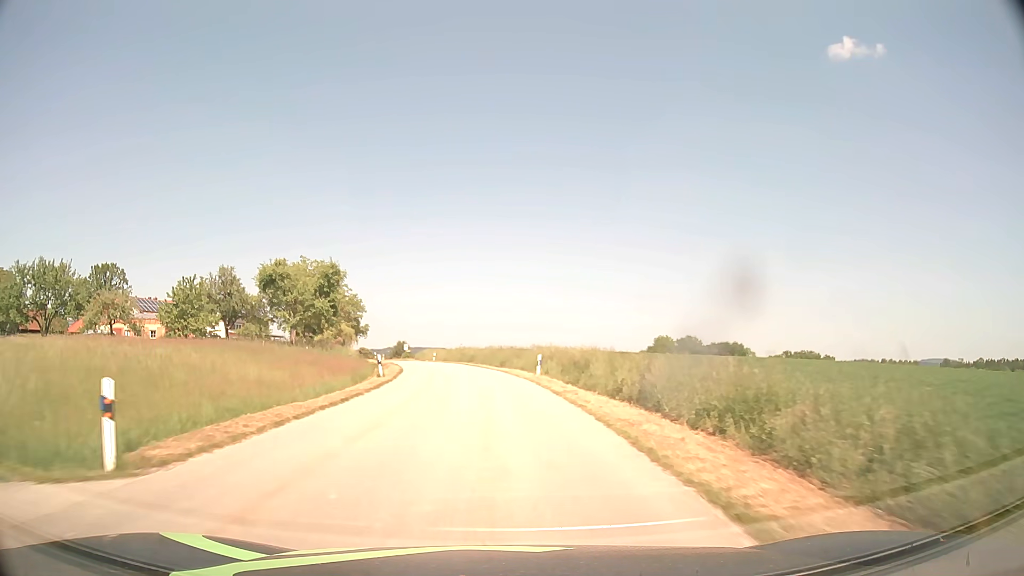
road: tertiary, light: Day
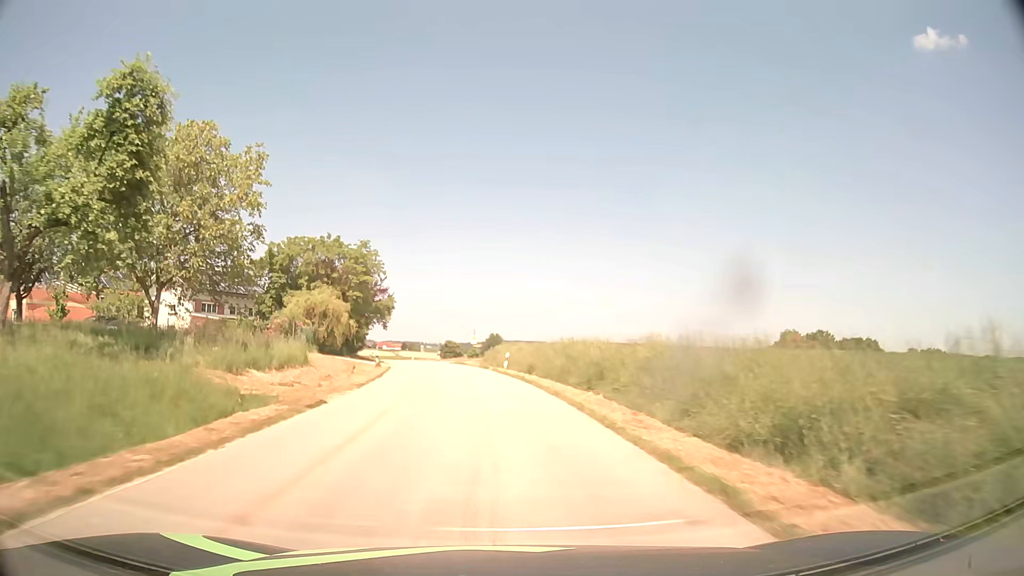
(-2.8, +43.2) m; -8°
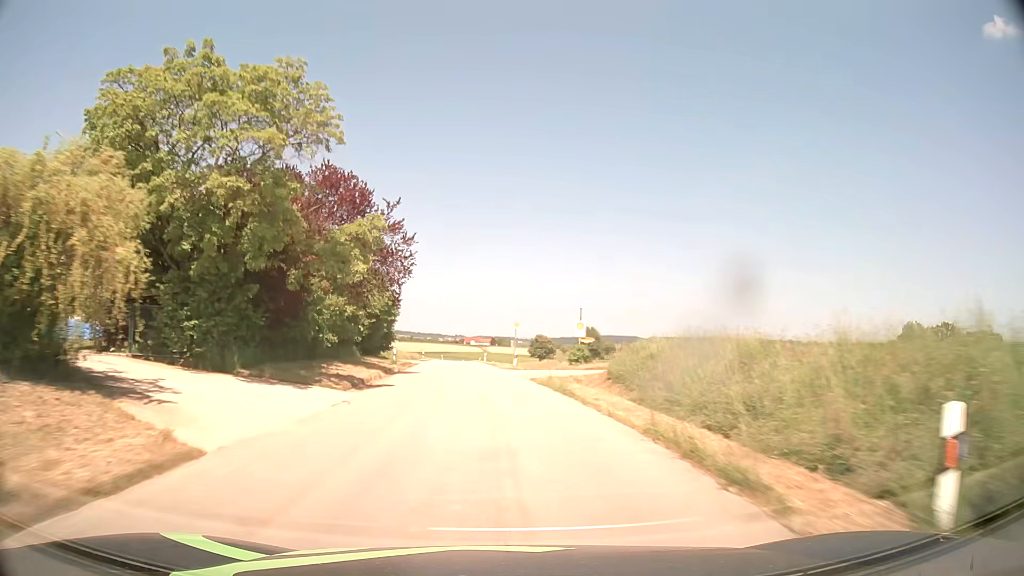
(-2.3, +32.6) m; -8°
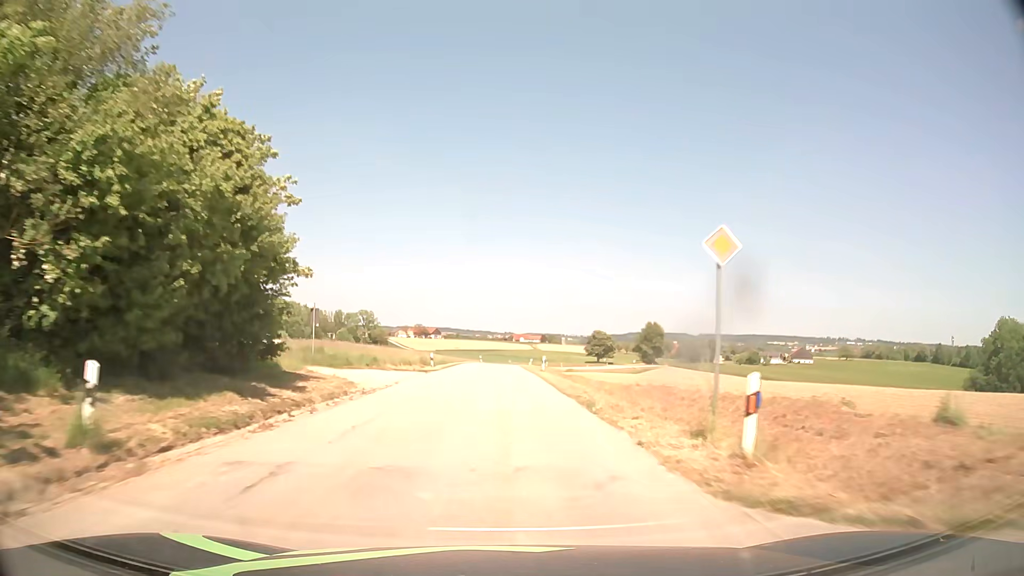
(-1.5, +33.2) m; -4°
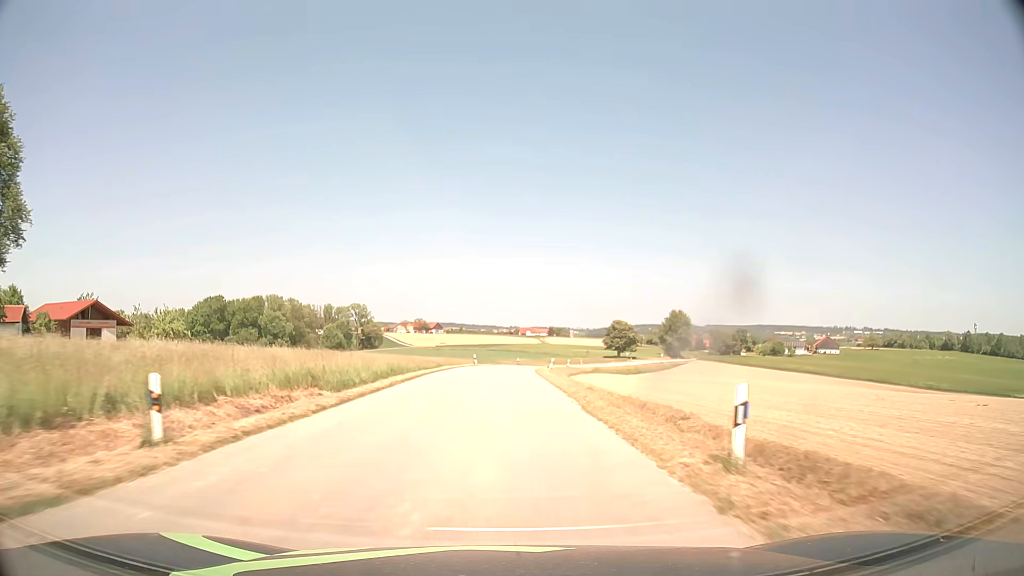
(-0.2, +33.9) m; 0°
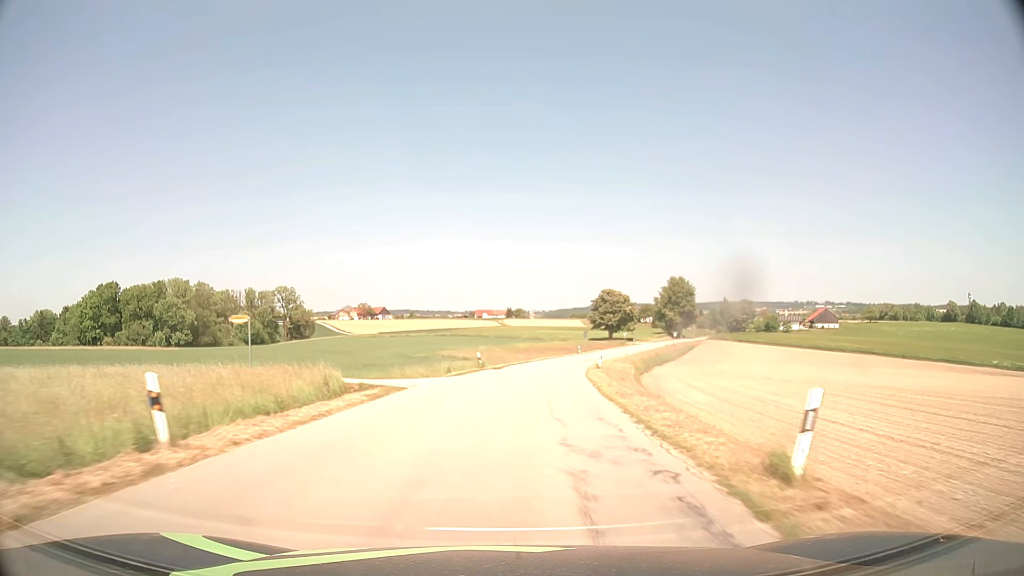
(+0.7, +56.5) m; +4°
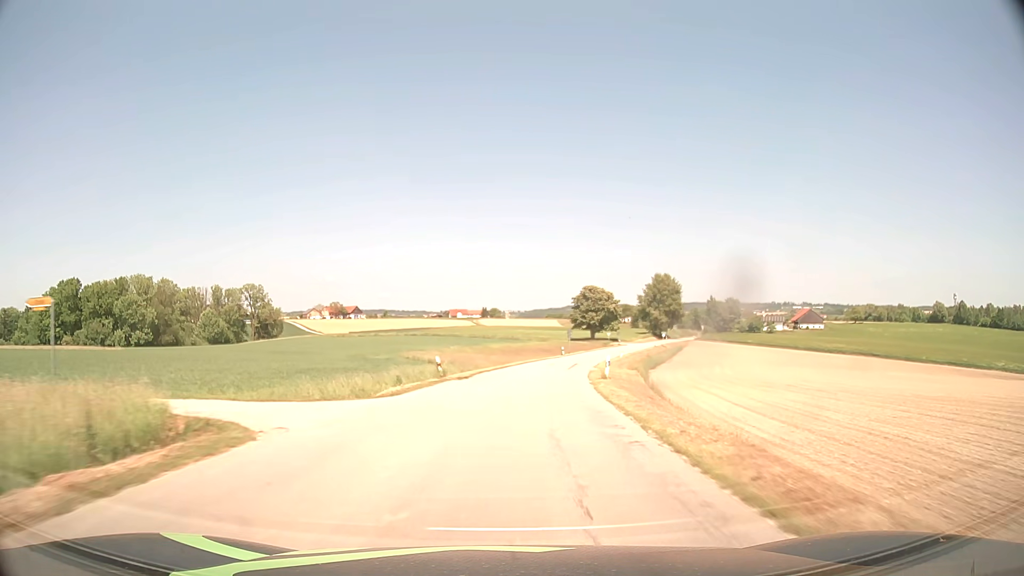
(+0.2, +11.3) m; +2°
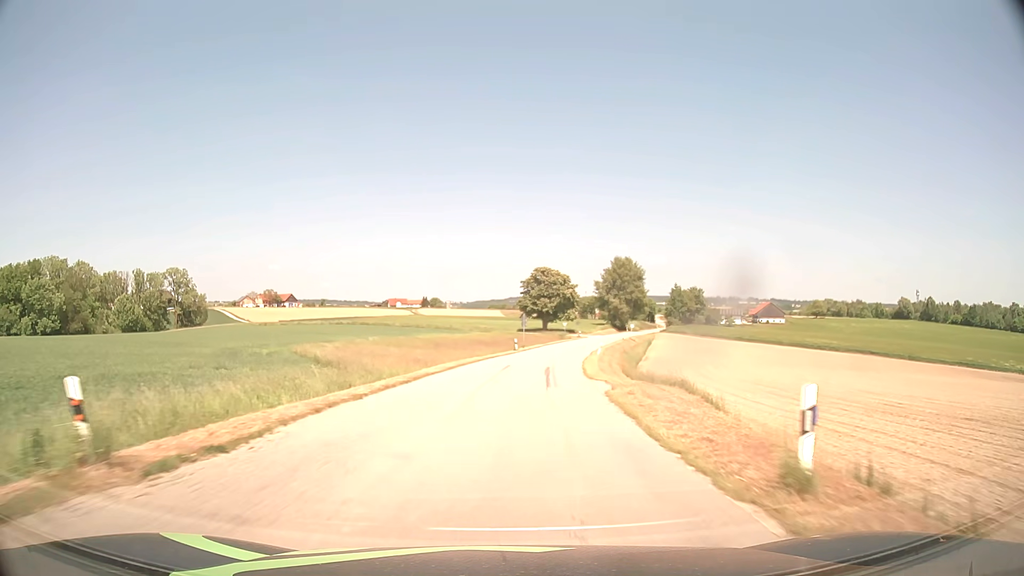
(+1.0, +22.7) m; +5°
(0, +10) (+1, +20) (+1, +30) (+2, +40) (+4, +50) (+5, +60) (+7, +70) (+9, +79) (+11, +89) (+14, +99) m
